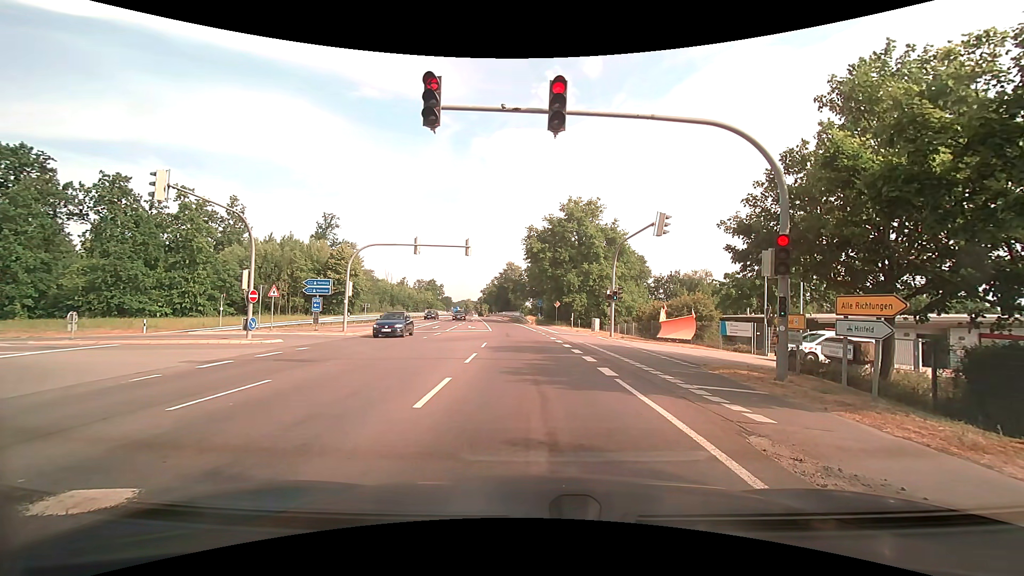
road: secondary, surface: asphalt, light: Day
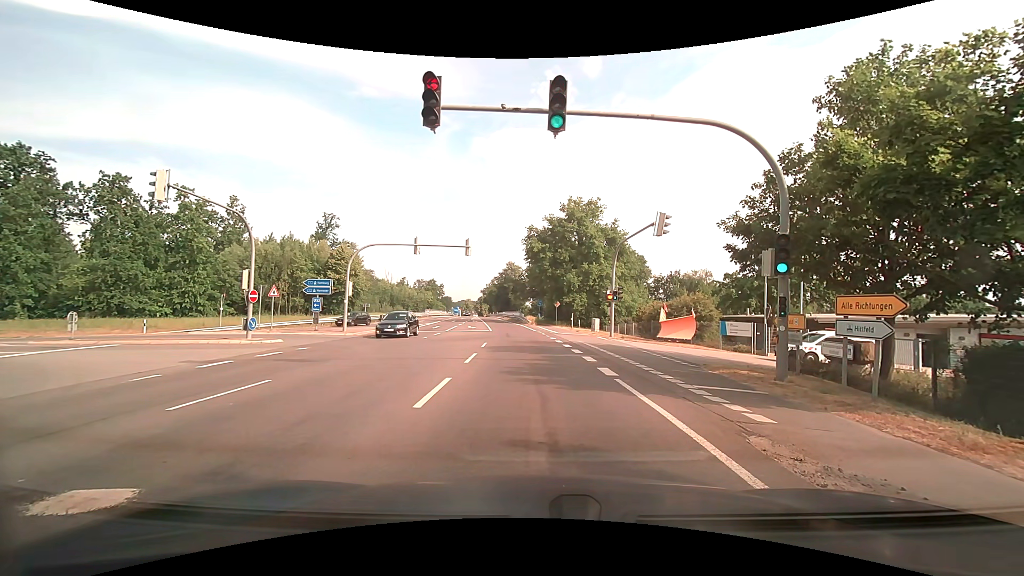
(0.0, 0.0) m; 0°
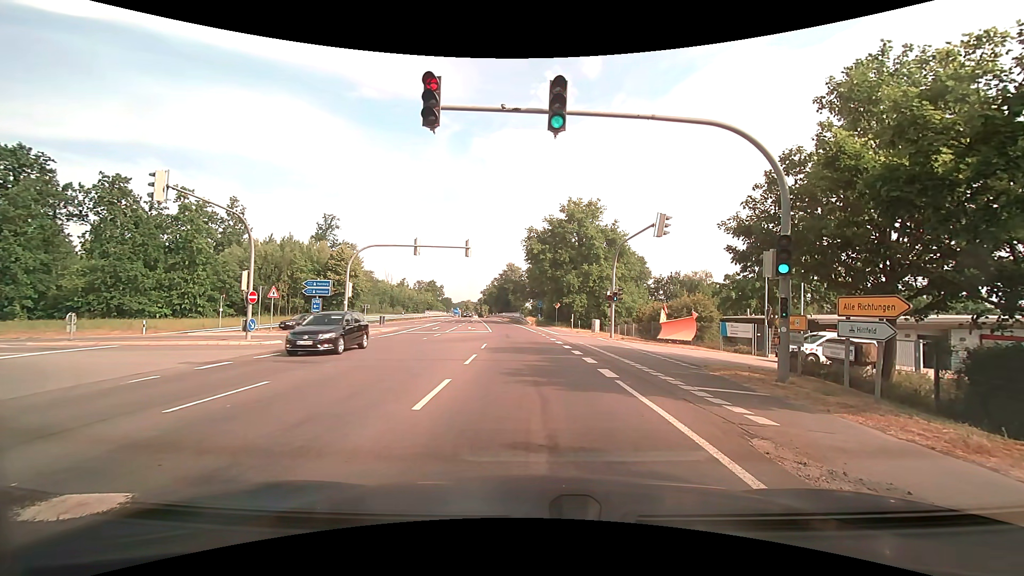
(0.0, 0.0) m; 0°
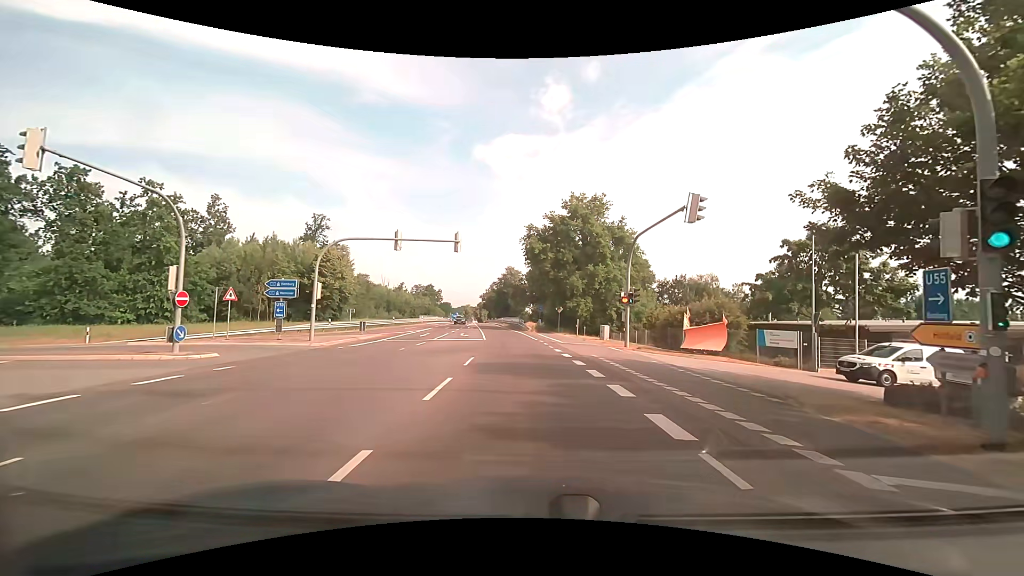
(0.0, +5.3) m; 0°
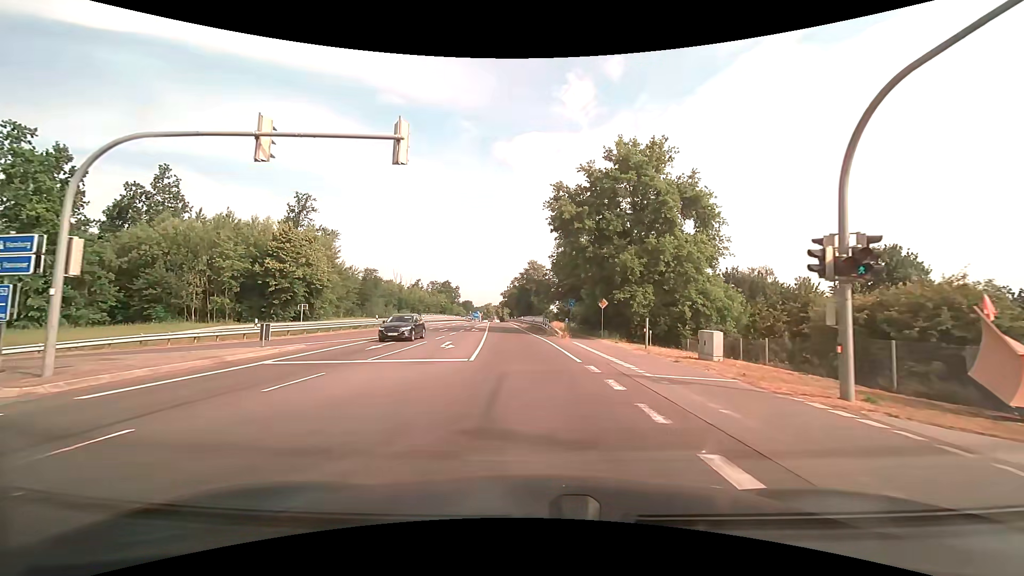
(-0.2, +17.7) m; -2°
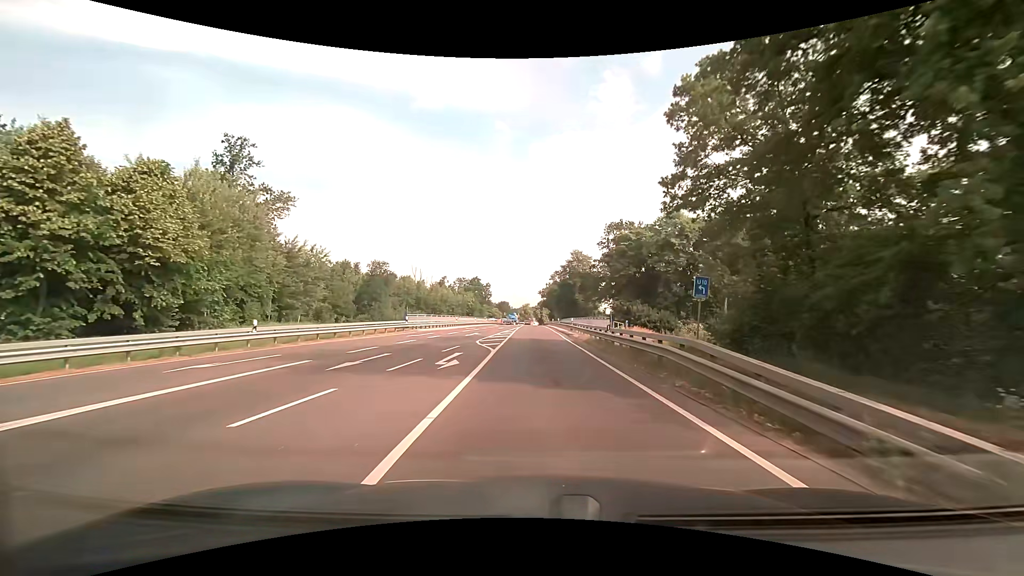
(-1.4, +29.7) m; -4°
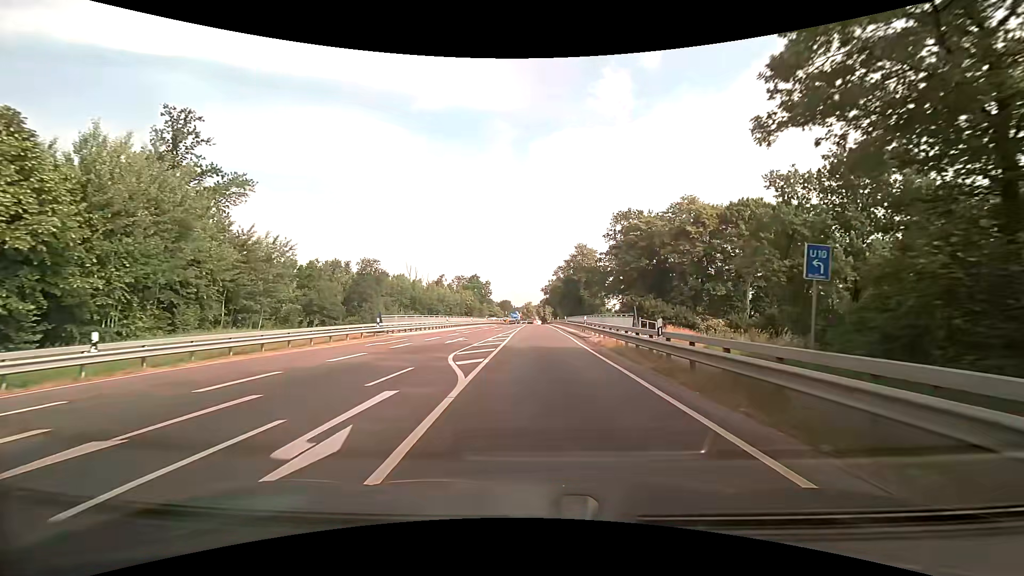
(0.0, +8.6) m; 0°
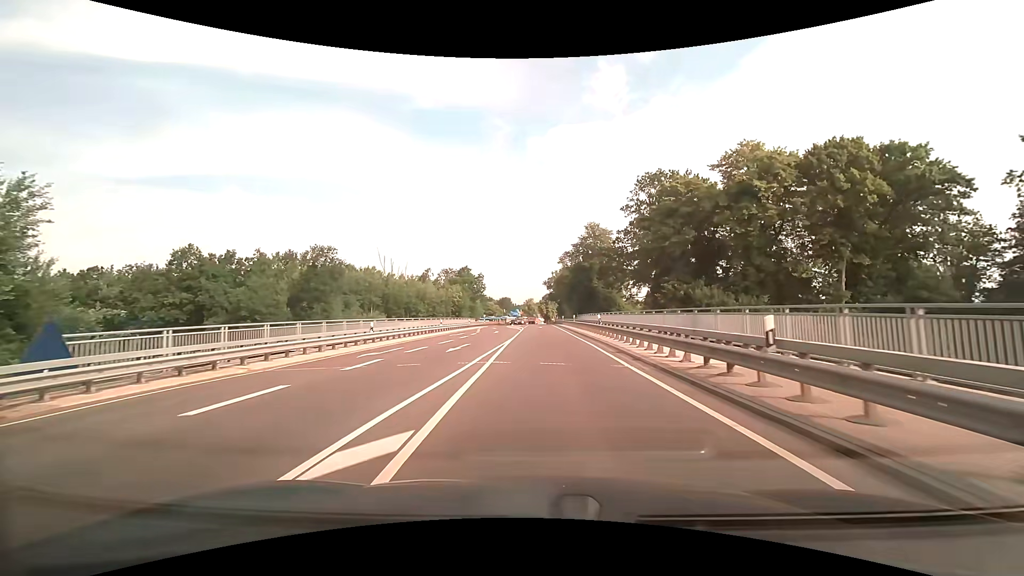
(-0.2, +25.7) m; 0°
(0, +10) (0, +20) (0, +30) (0, +40) (+1, +50) (+1, +60) (+1, +70) (+1, +80) (+1, +90) (+1, +100) m
